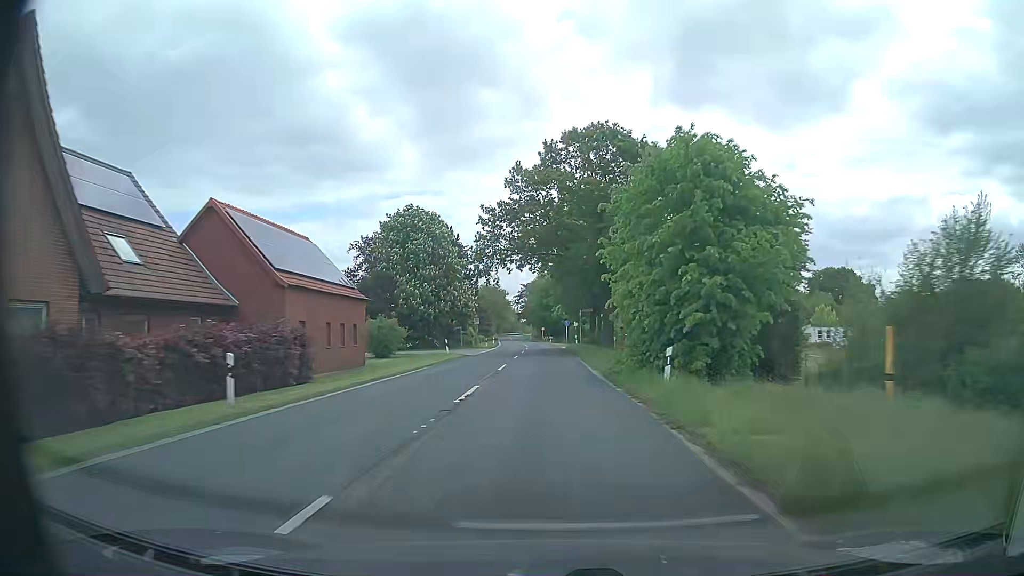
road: secondary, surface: asphalt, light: Day
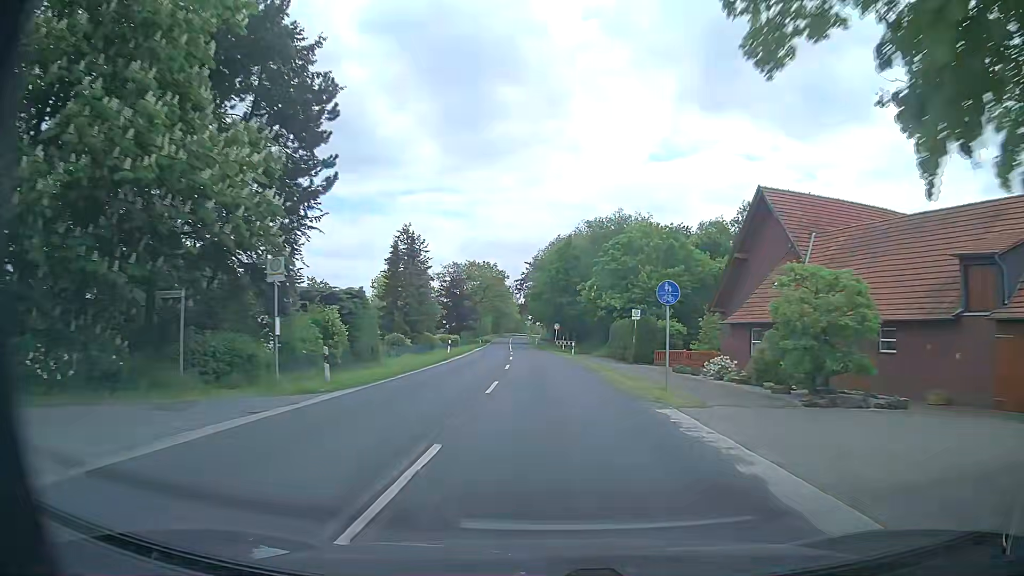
(-1.0, +57.3) m; -1°
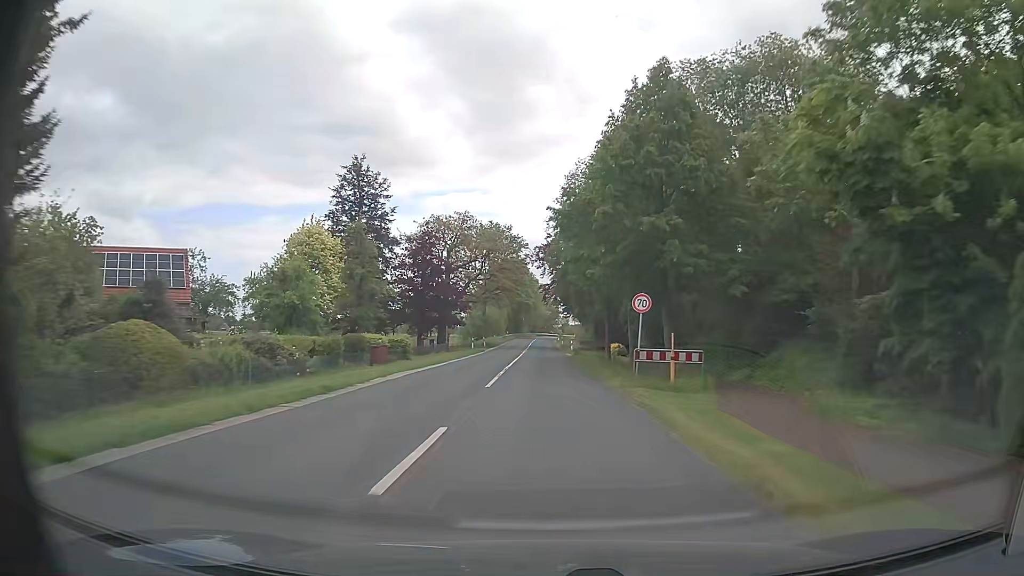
(-1.1, +46.8) m; -3°
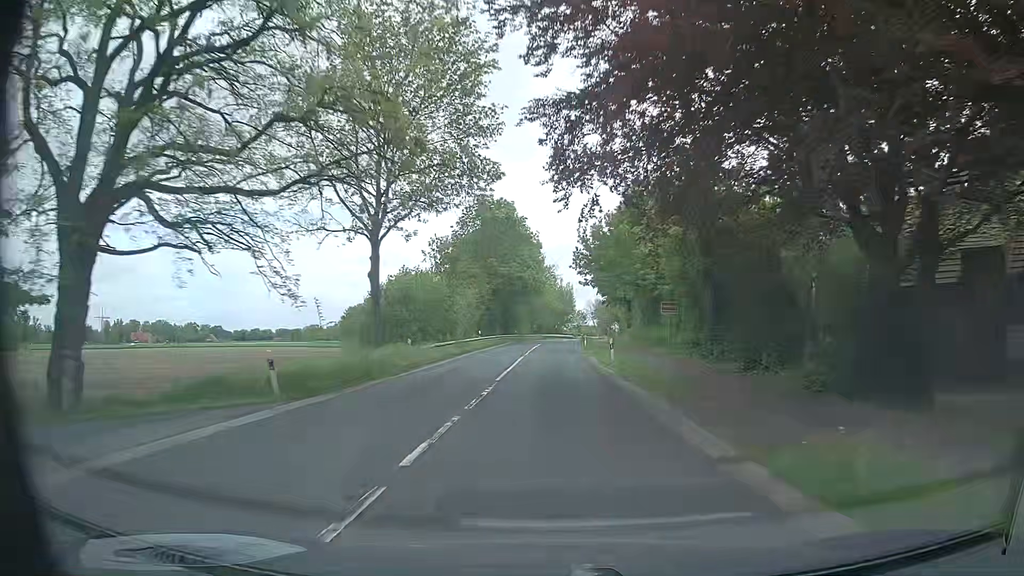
(-0.4, +58.9) m; -1°
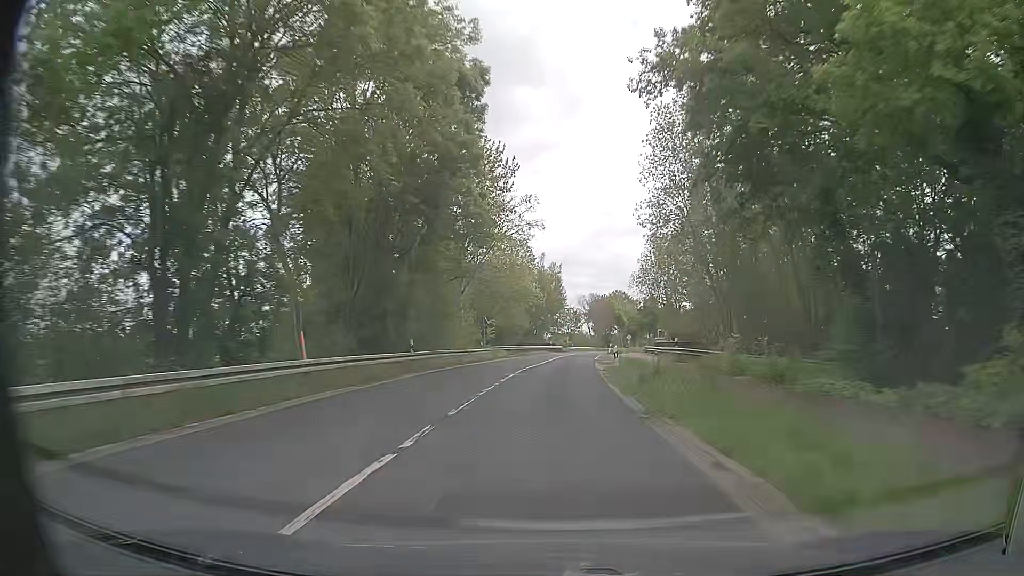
(+1.4, +58.7) m; +2°
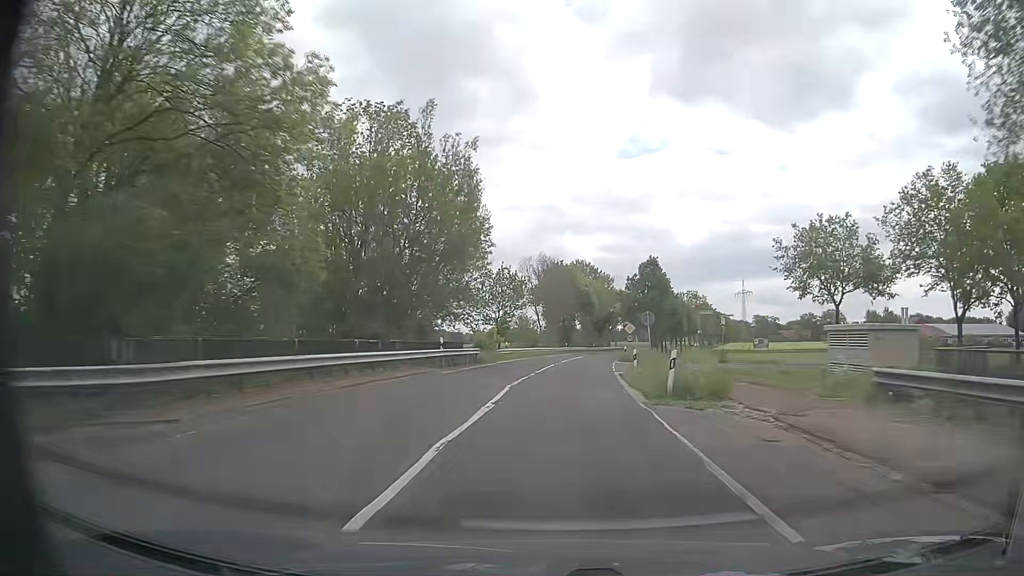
(+2.6, +58.8) m; +6°
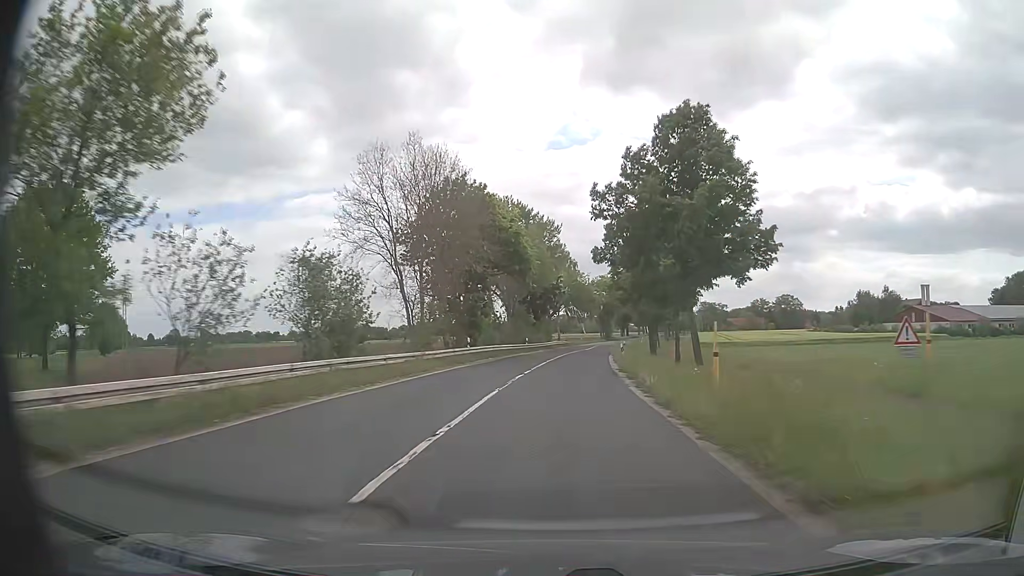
(+2.3, +47.2) m; +5°
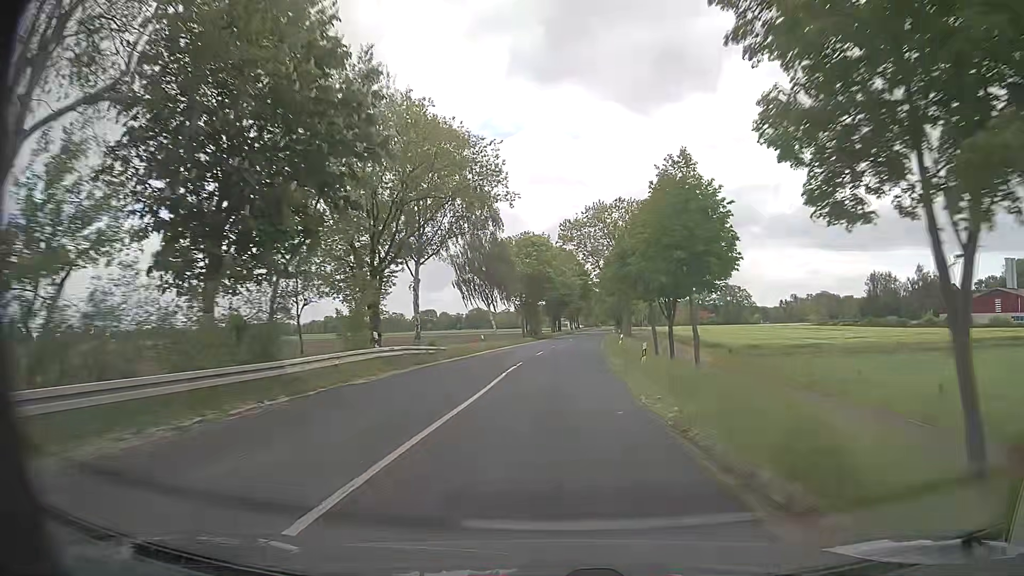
(+3.9, +59.2) m; +7°
(0, +10) (0, +20) (+1, +30) (+1, +40) (+2, +50) (+3, +60) (+3, +70) (+4, +80) (+5, +90) (+6, +100) m
